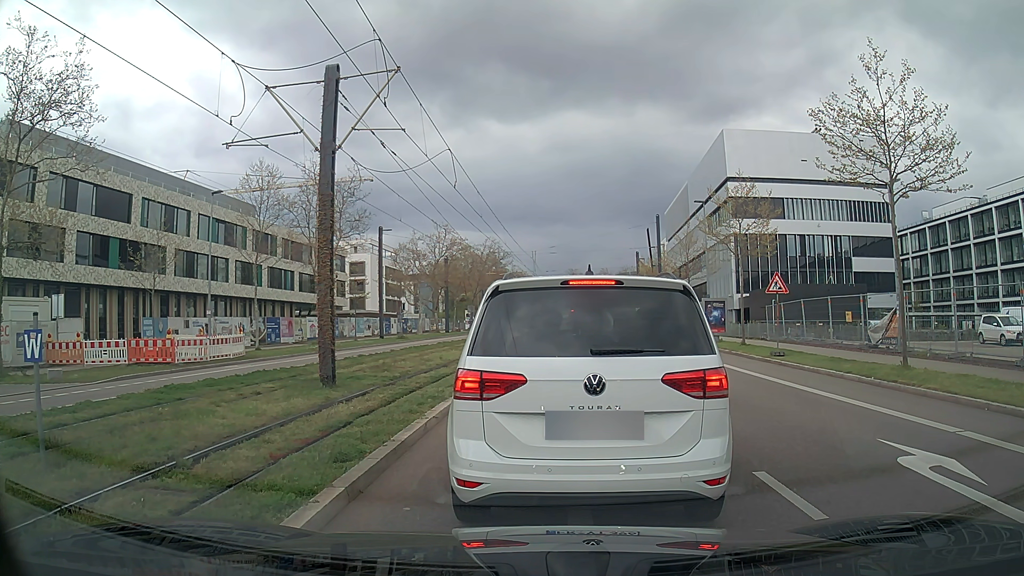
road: secondary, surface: asphalt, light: Day
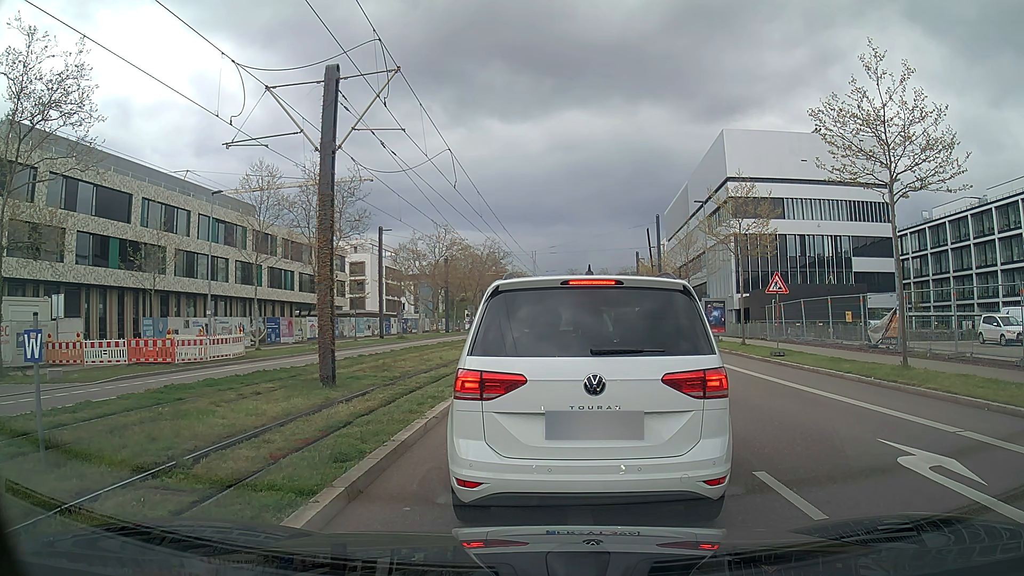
(0.0, 0.0) m; 0°
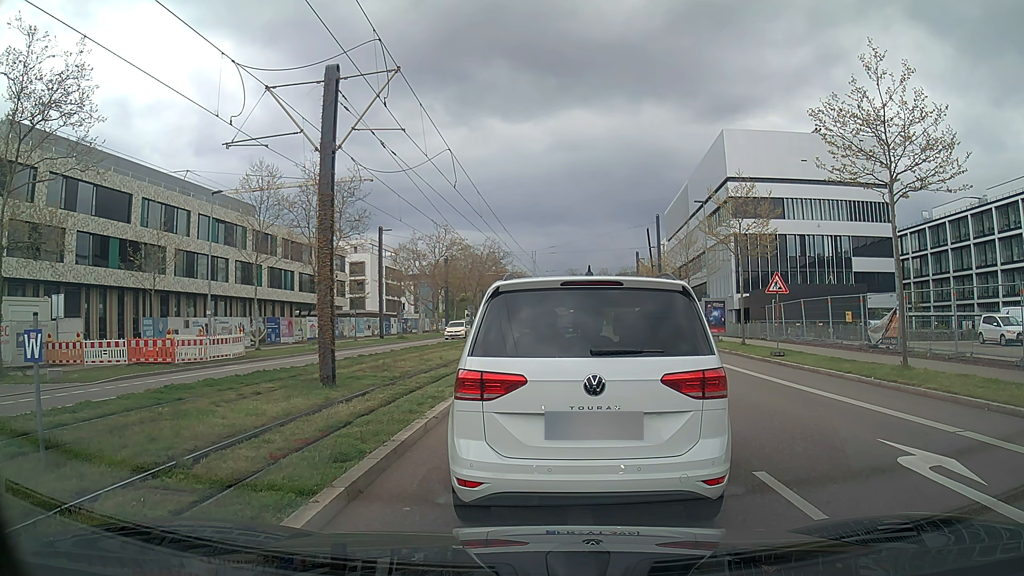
(0.0, 0.0) m; 0°
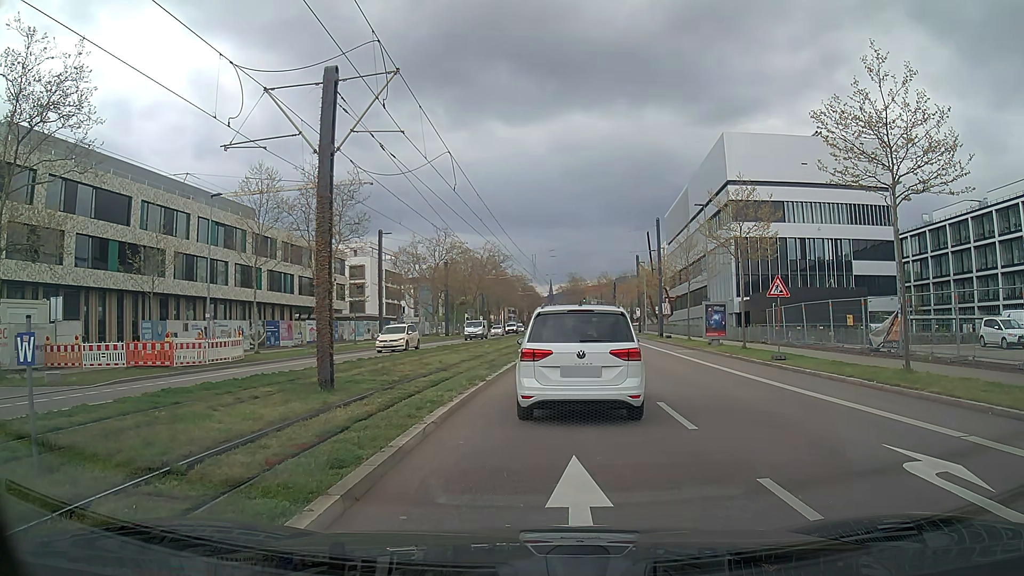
(0.0, +0.1) m; 0°
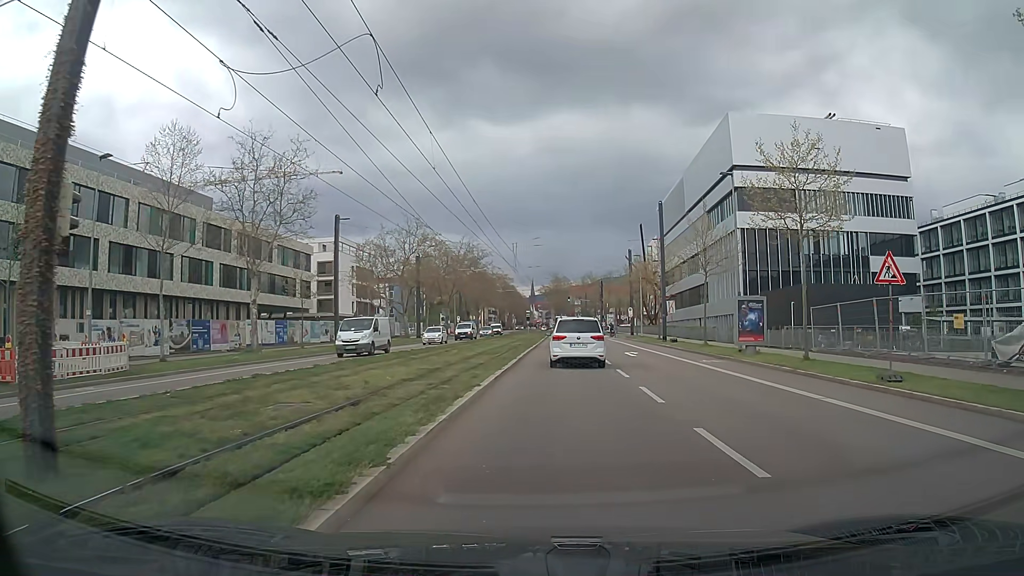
(+0.5, +9.5) m; +4°
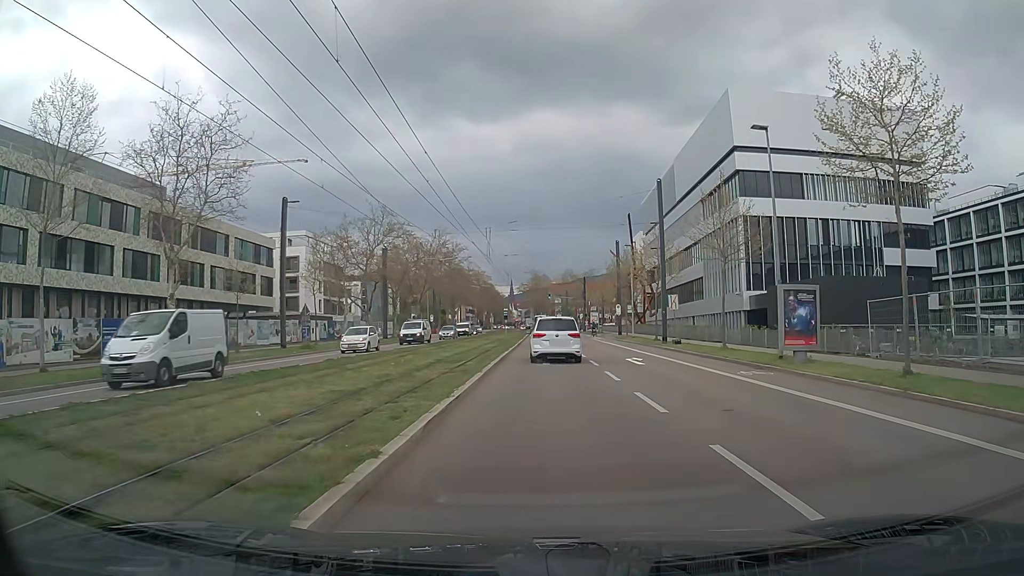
(+0.1, +7.8) m; +2°
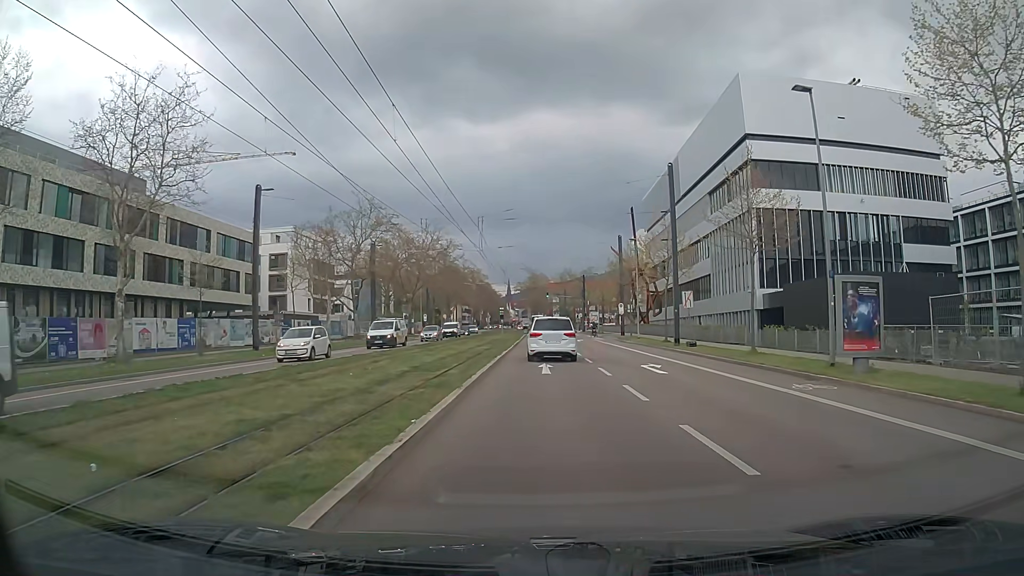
(0.0, +4.5) m; 0°
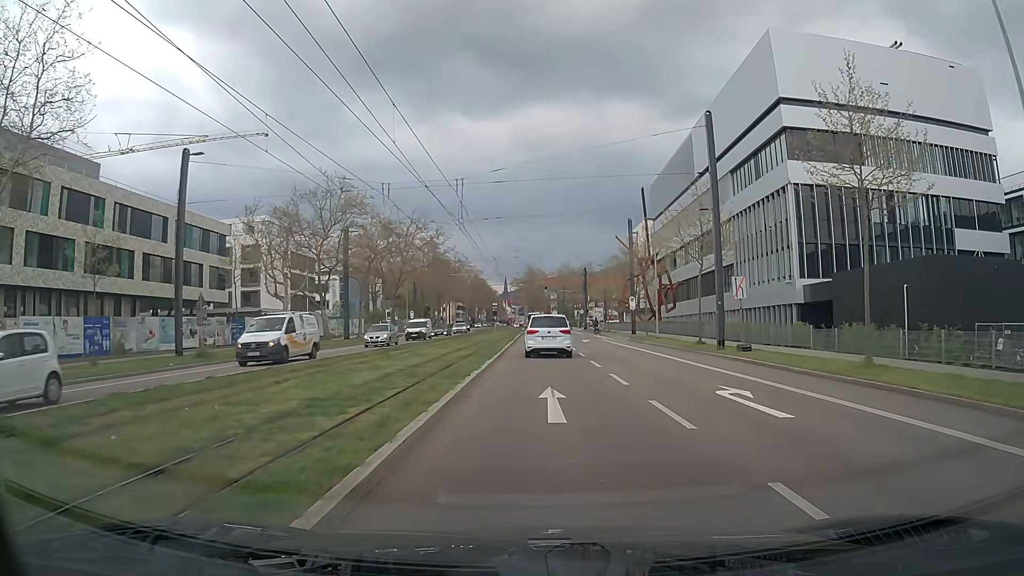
(0.0, +9.7) m; 0°
(0, +10) (0, +20) (0, +30) (0, +40) (0, +50) (0, +60) (+1, +70) (+1, +80) (+1, +90) (+1, +100) m
